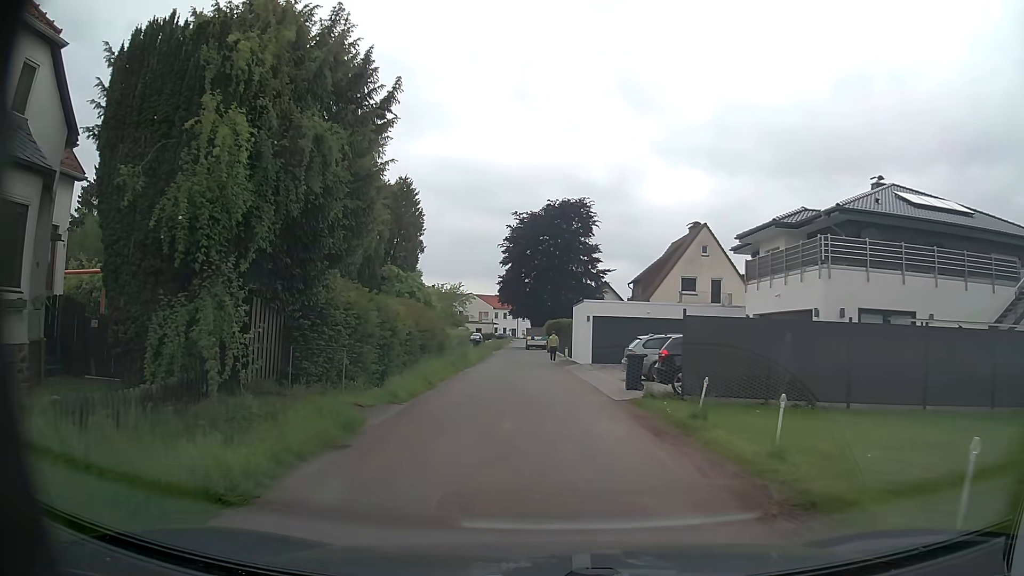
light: Day
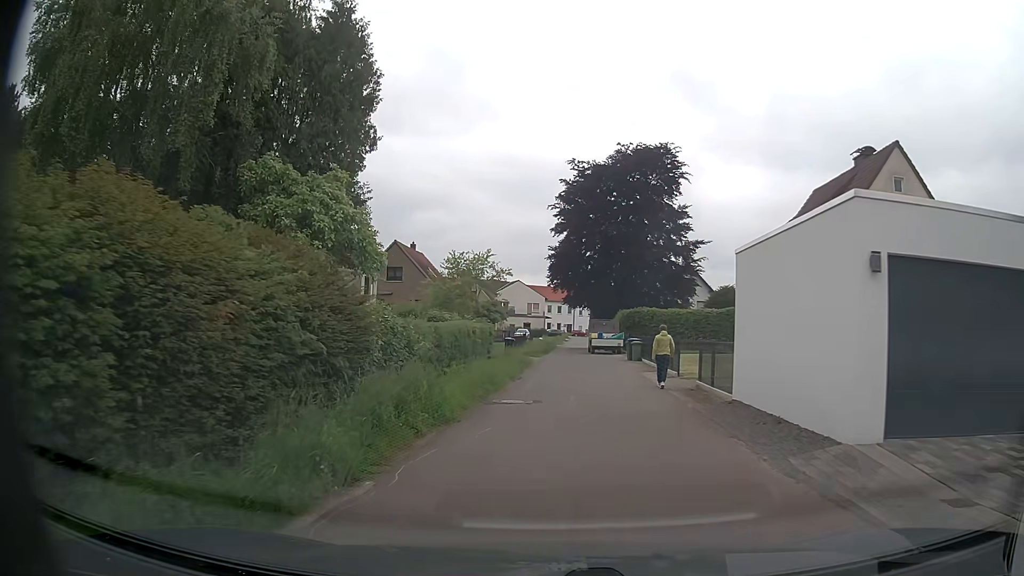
(-1.1, +23.3) m; -5°
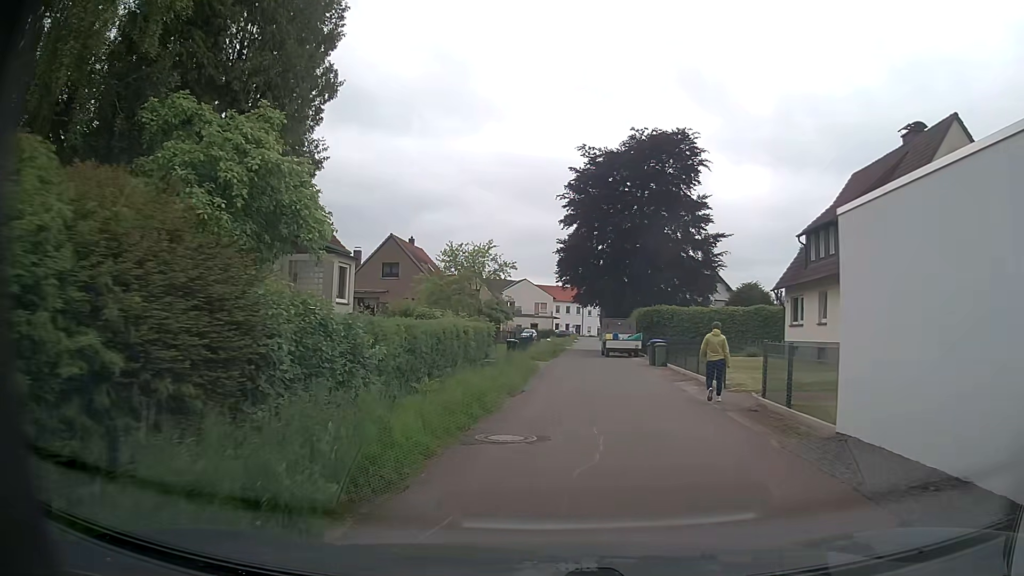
(0.0, +4.7) m; 0°
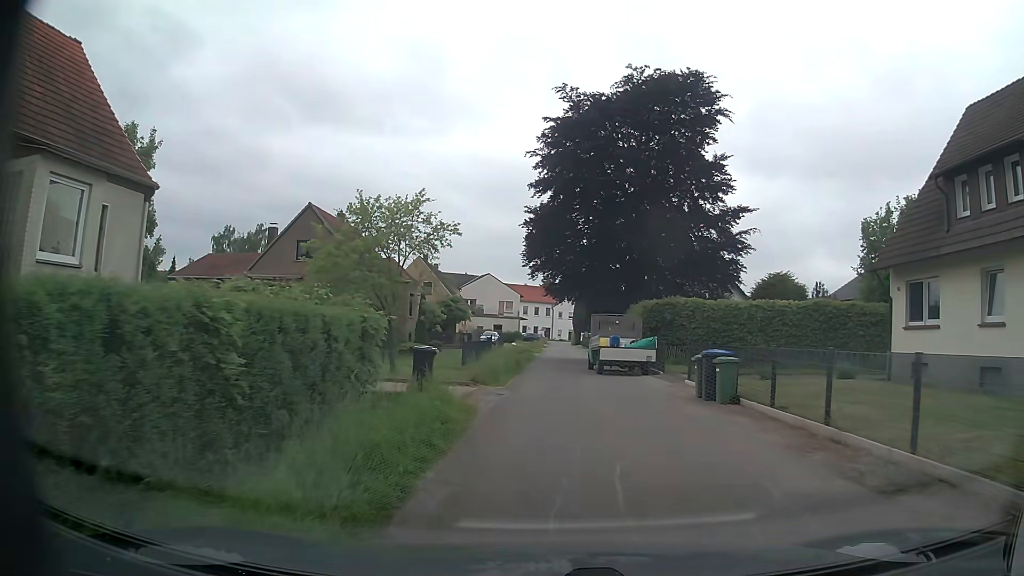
(+0.2, +14.1) m; +2°
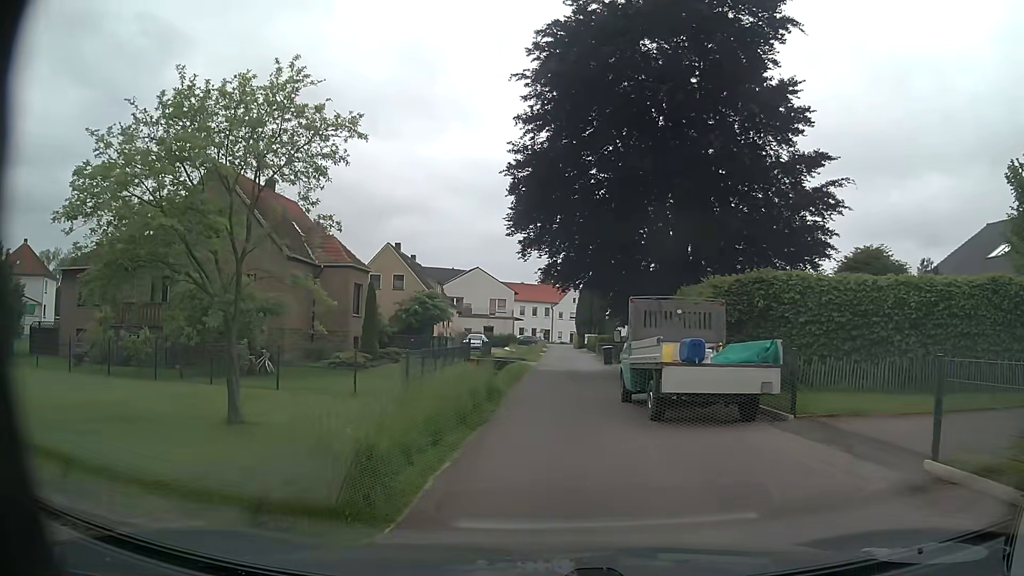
(+0.1, +12.8) m; 0°
(0, +10) (0, +20) (0, +30) (+1, +40) (+1, +50) (+1, +60) (+2, +70) (+2, +80) (+2, +90) (+1, +100) m
